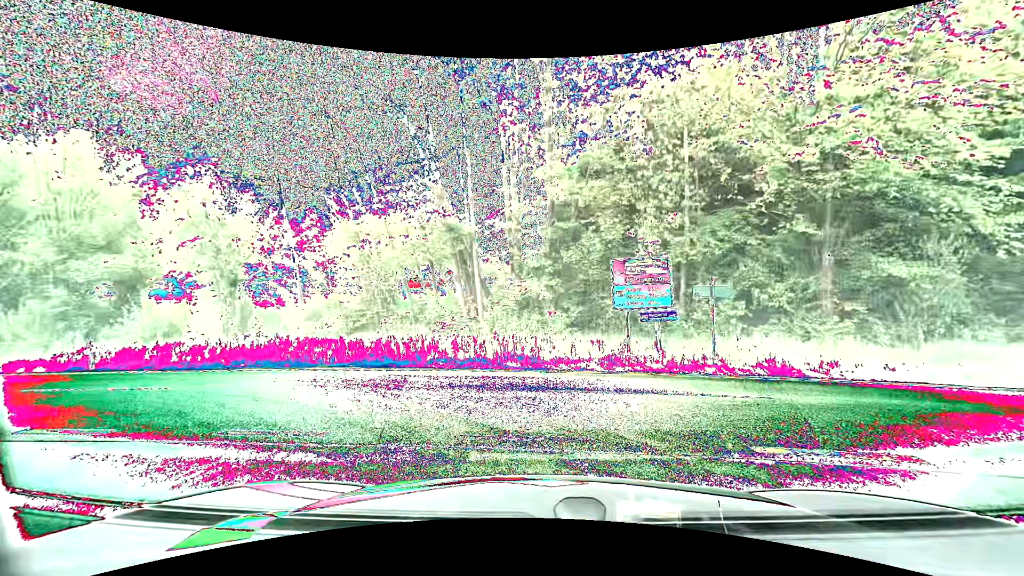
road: tertiary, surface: asphalt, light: Day
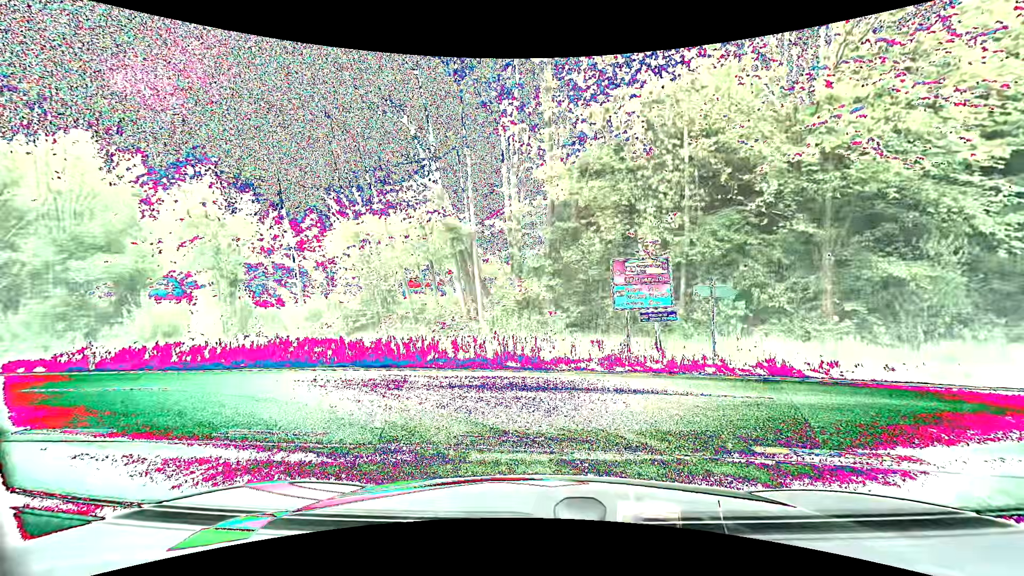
(0.0, 0.0) m; 0°
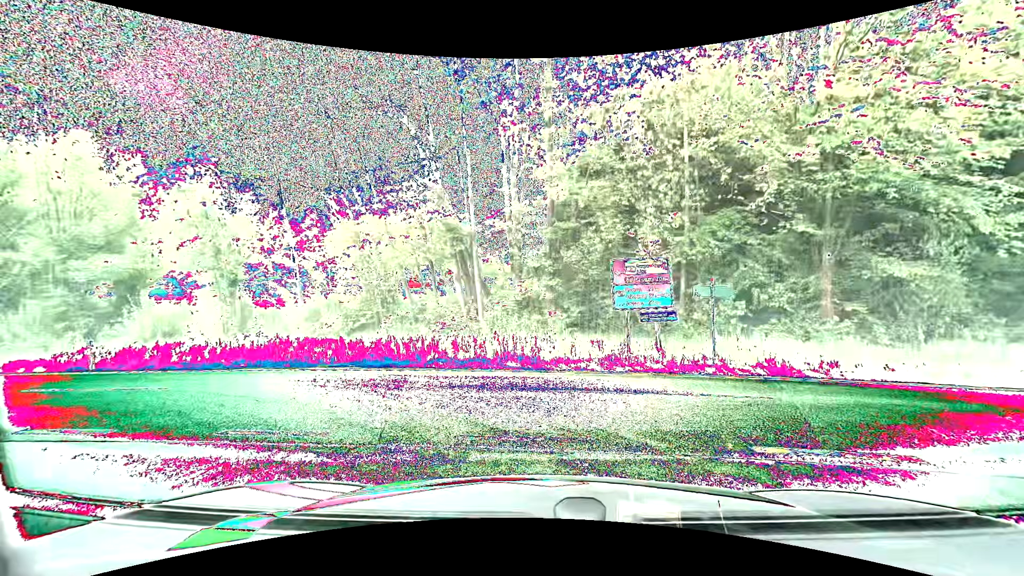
(0.0, 0.0) m; 0°
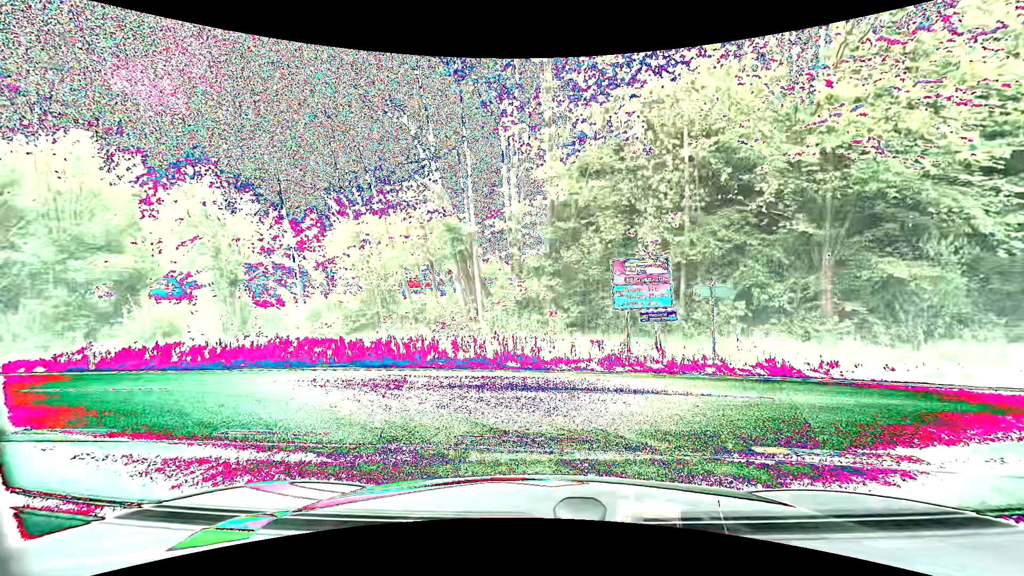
(0.0, 0.0) m; 0°
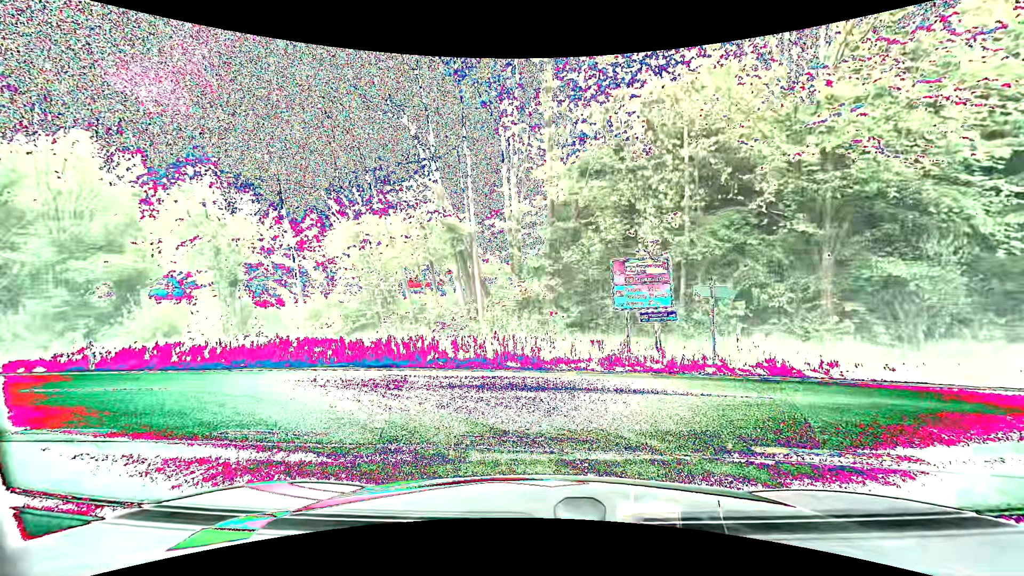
(0.0, 0.0) m; 0°
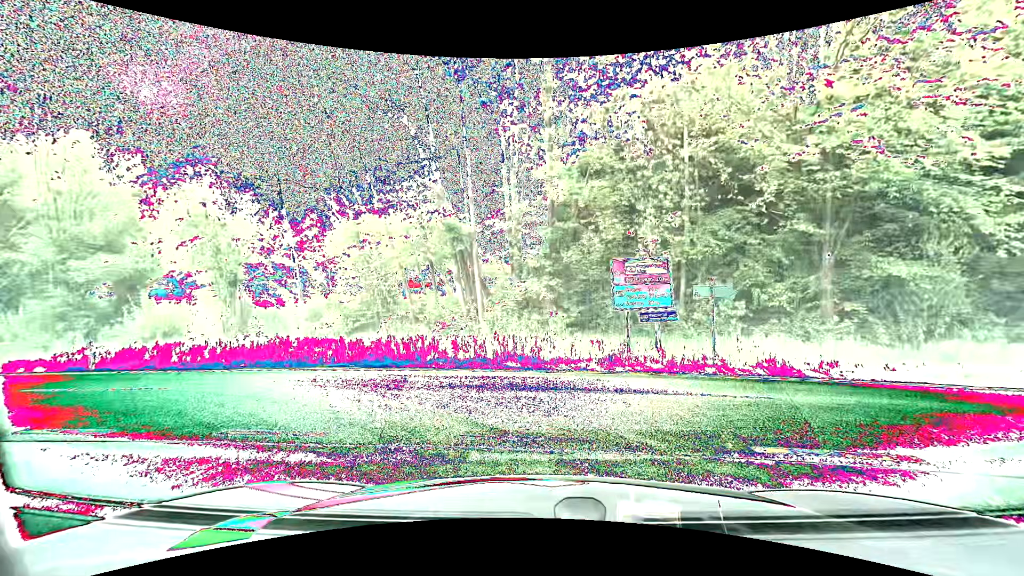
(0.0, 0.0) m; 0°
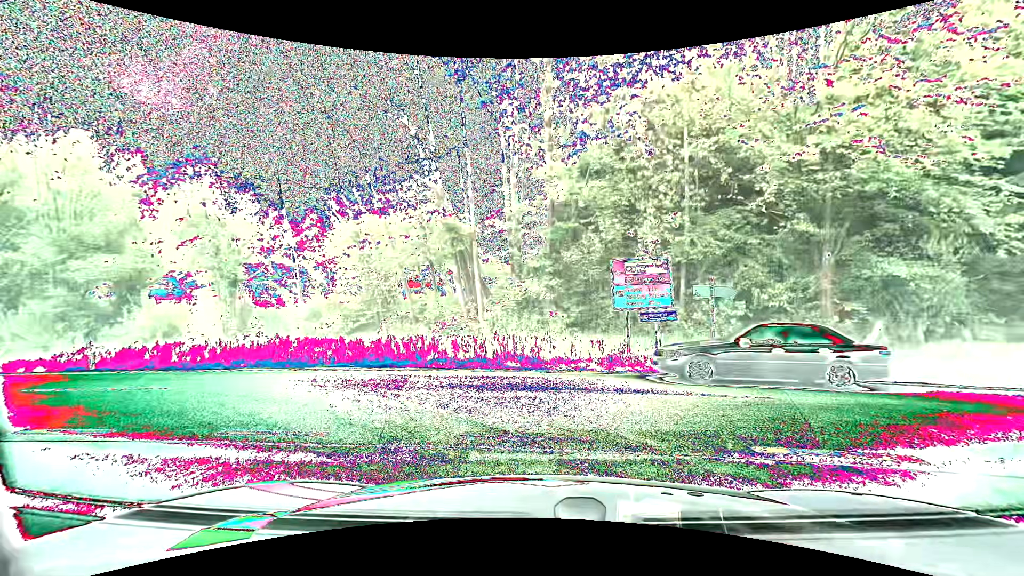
(0.0, 0.0) m; 0°
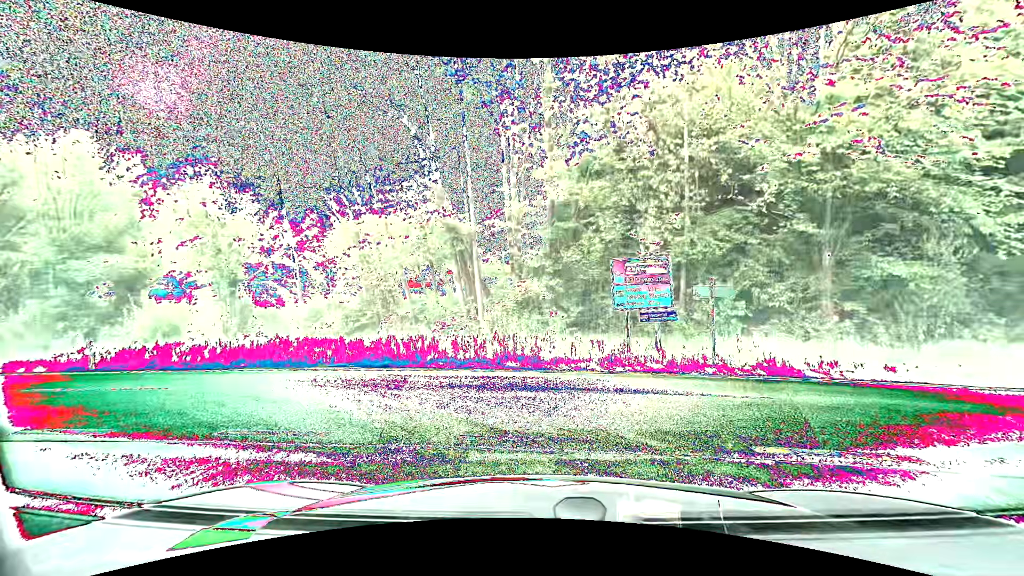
(0.0, 0.0) m; 0°
(-2, +9) (-11, +14) (-21, +16) (-31, +17) (-41, +18) (-51, +18) (-61, +19) (-71, +20) (-81, +21) (-91, +22) m
